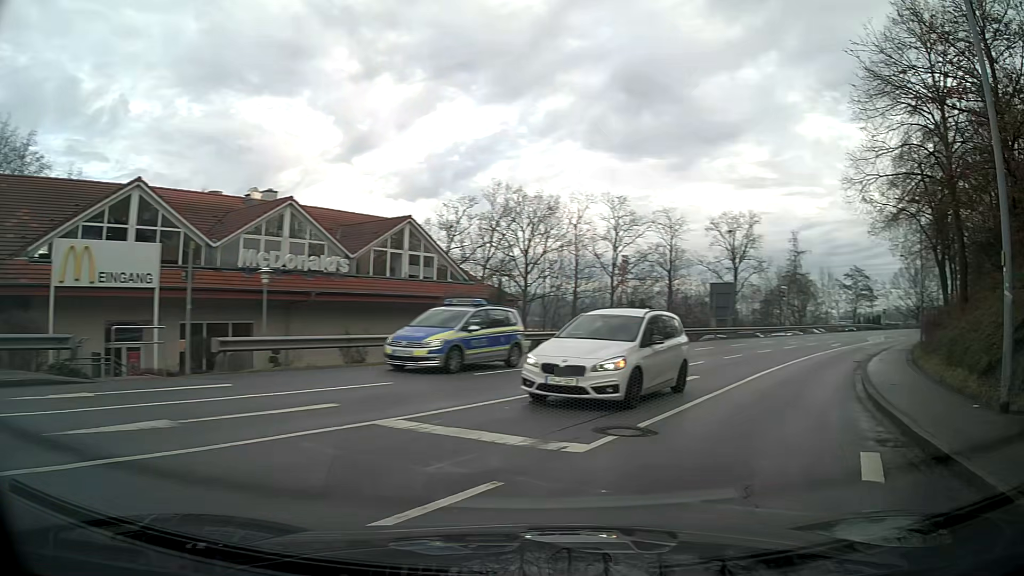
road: tertiary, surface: asphalt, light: Day
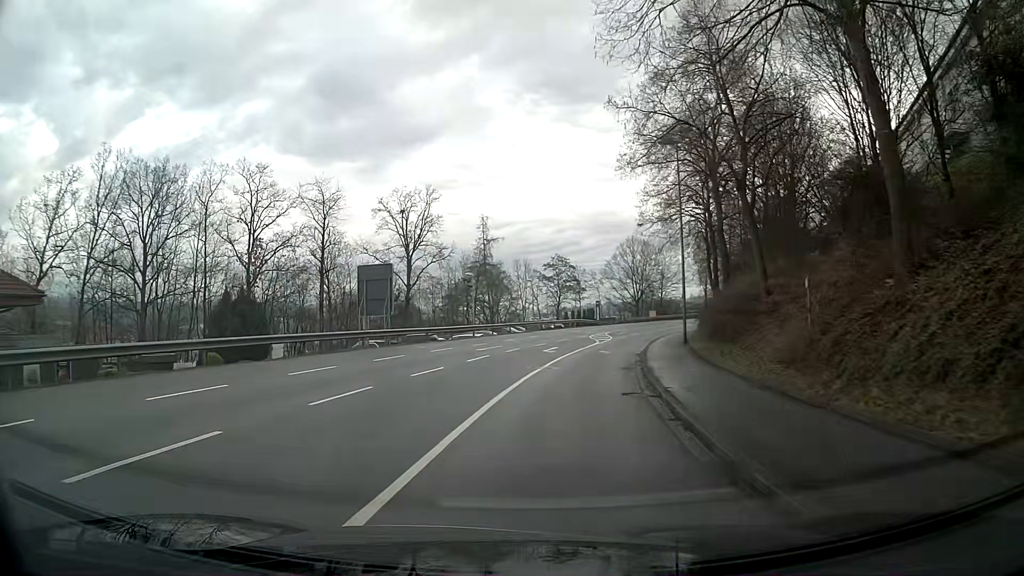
(+4.8, +15.3) m; +24°
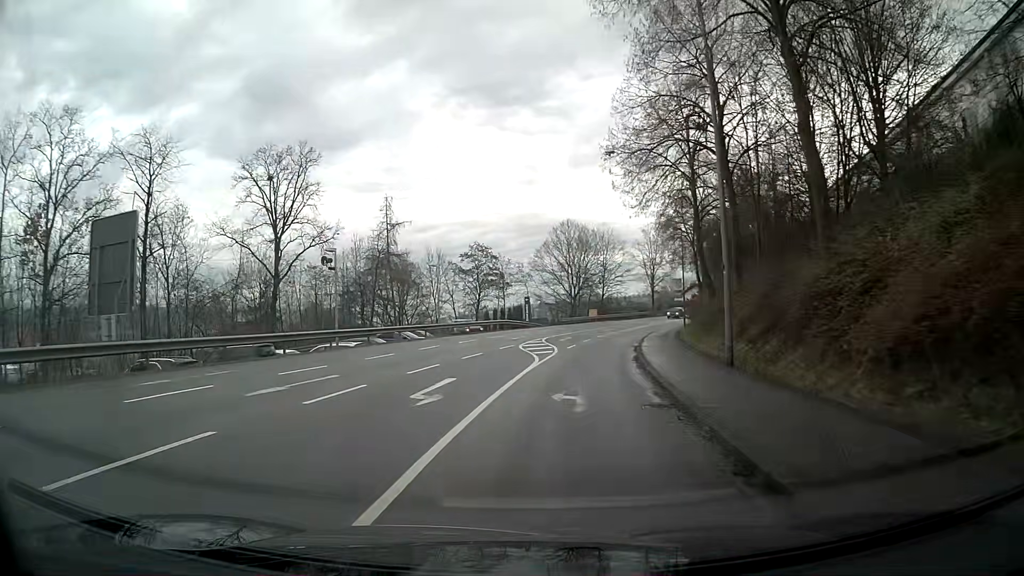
(+1.0, +18.1) m; +6°
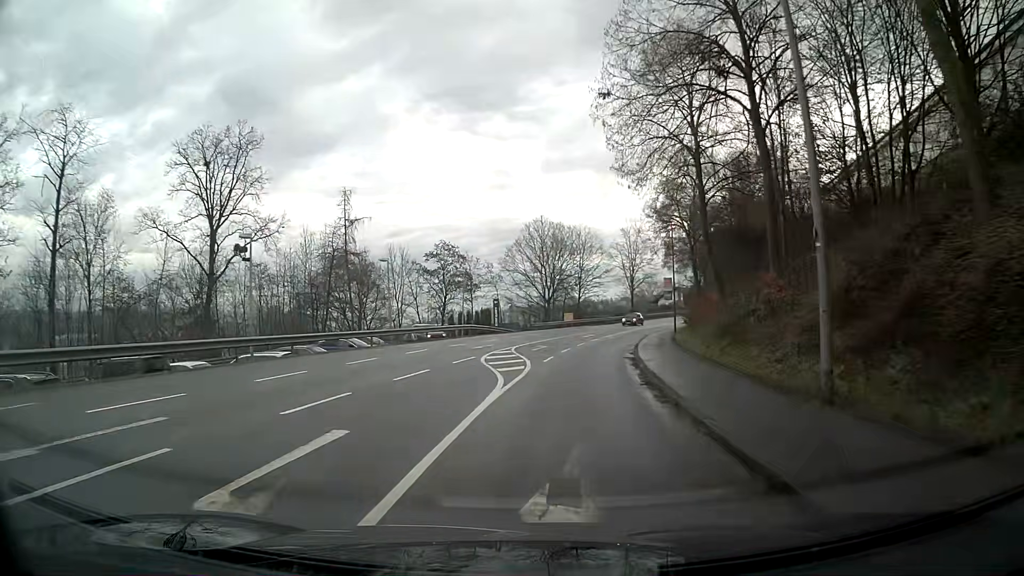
(+0.1, +6.8) m; +2°
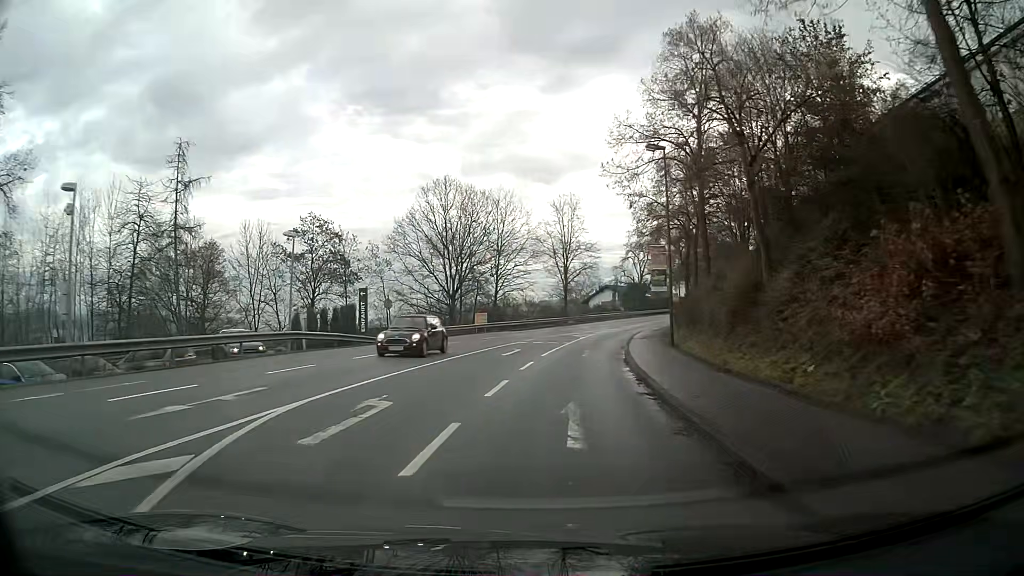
(+1.3, +22.2) m; +7°
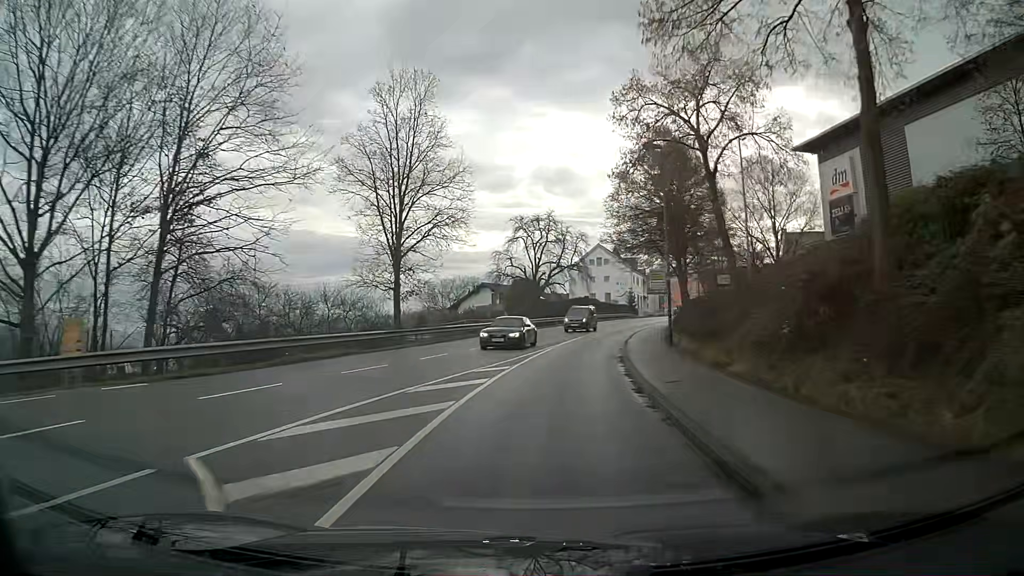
(+4.0, +38.9) m; +11°
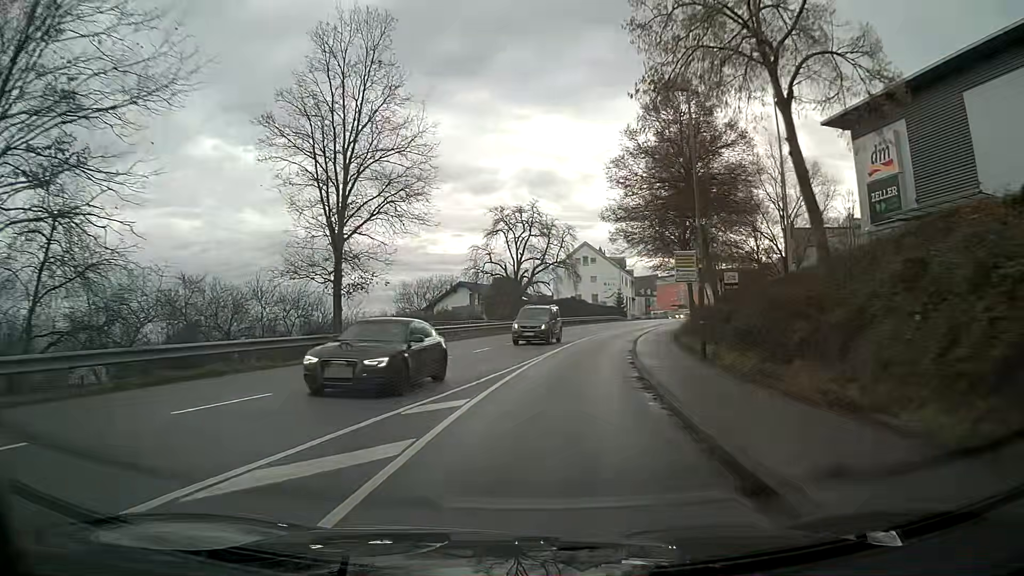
(+0.1, +7.6) m; +2°
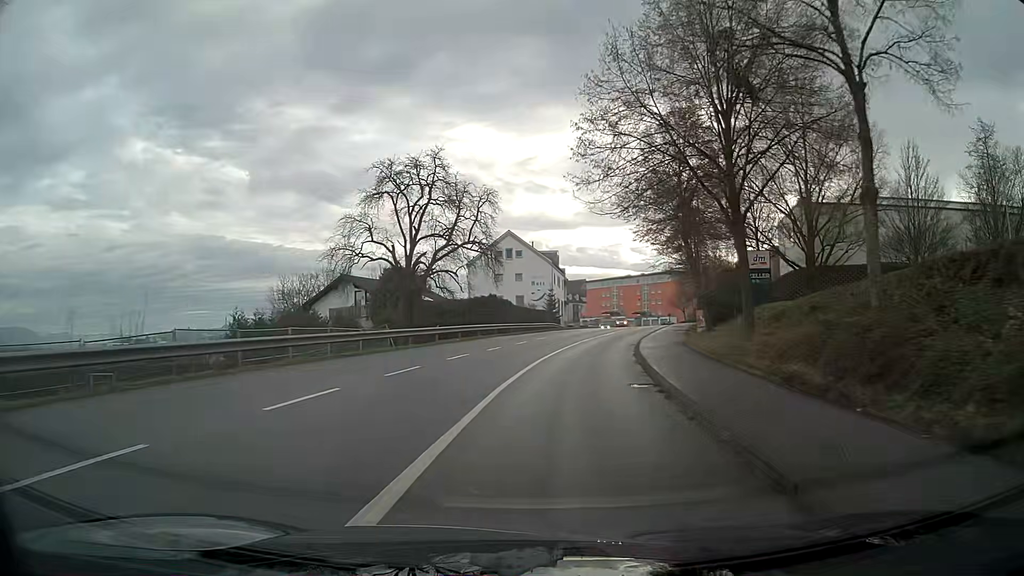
(+1.2, +22.6) m; +6°
(0, +10) (+1, +20) (+3, +30) (+4, +40) (+7, +49) (+9, +59) (+11, +69) (+14, +79) (+16, +88) (+18, +98) m
